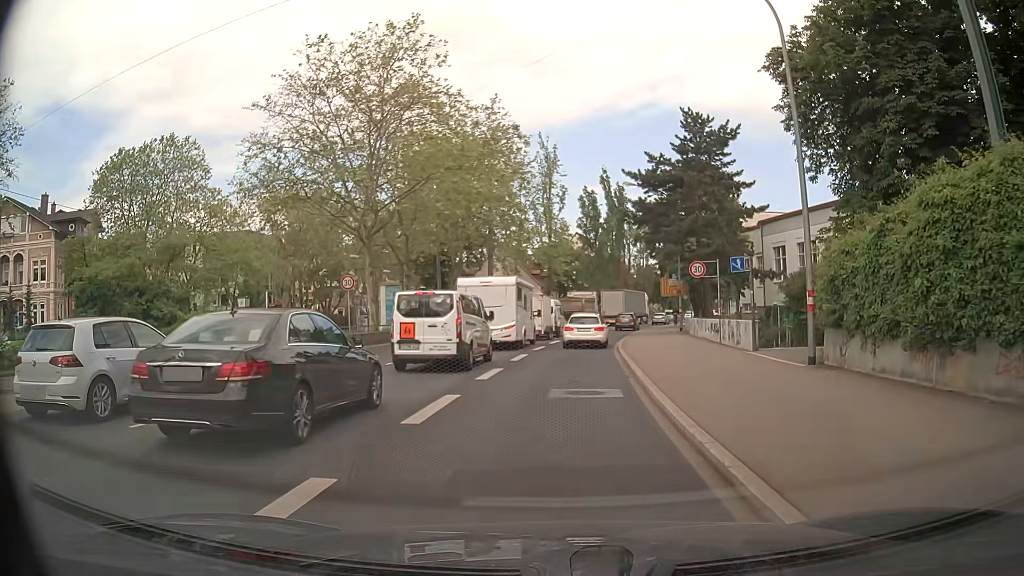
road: primary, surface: asphalt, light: Day
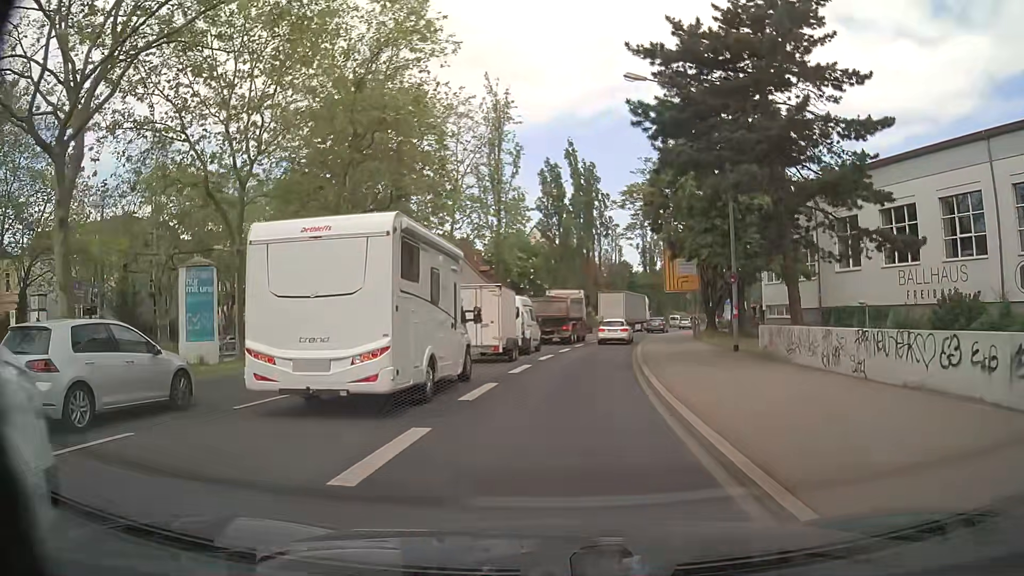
(+0.5, +21.1) m; +3°
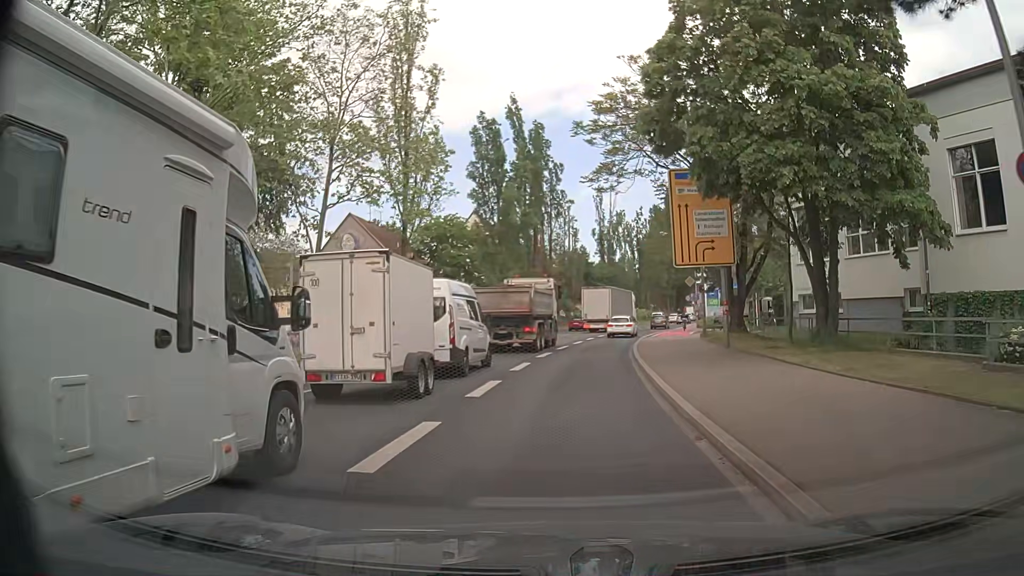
(+0.8, +17.4) m; +5°
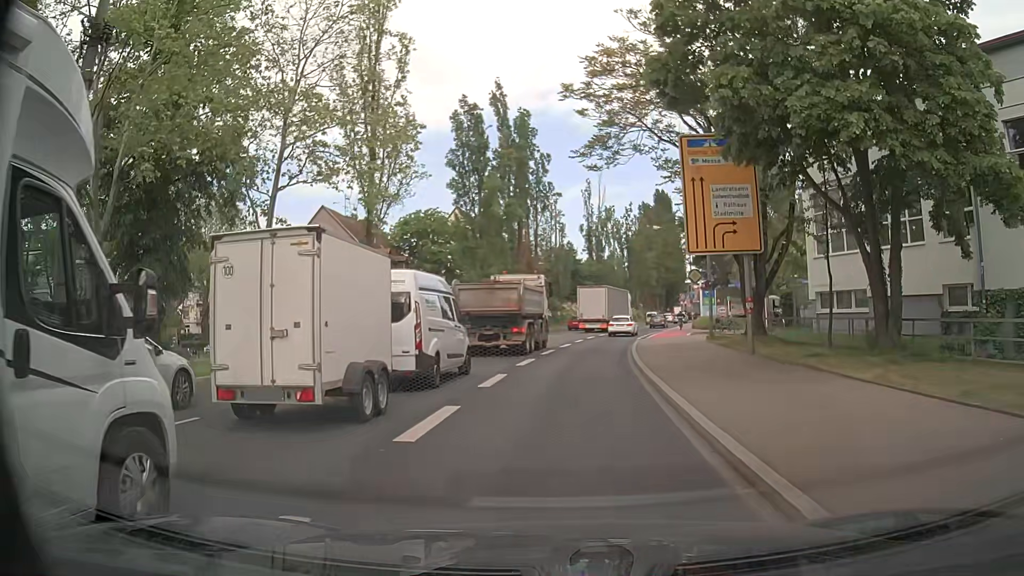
(0.0, +4.4) m; 0°
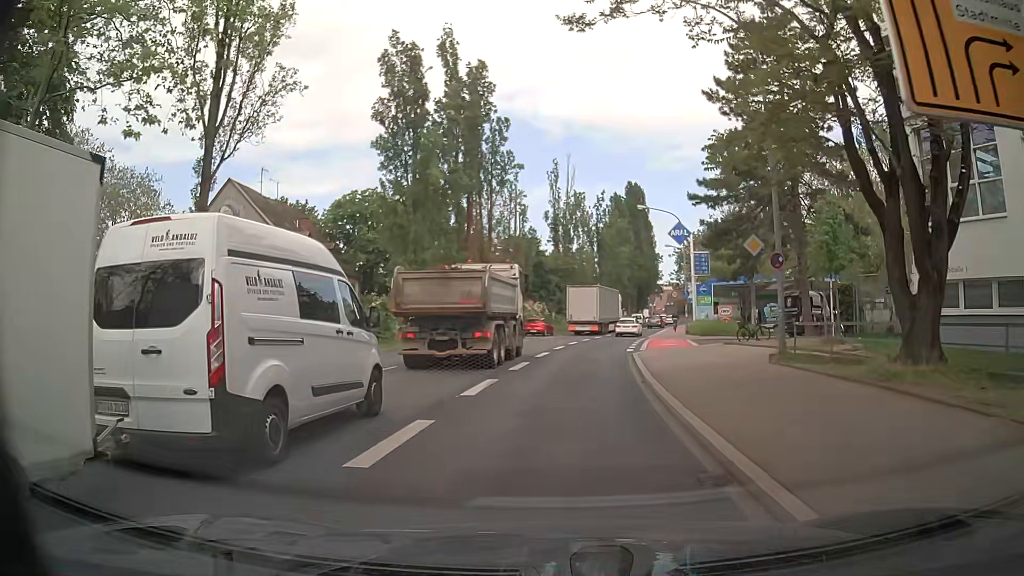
(+0.5, +13.3) m; +4°
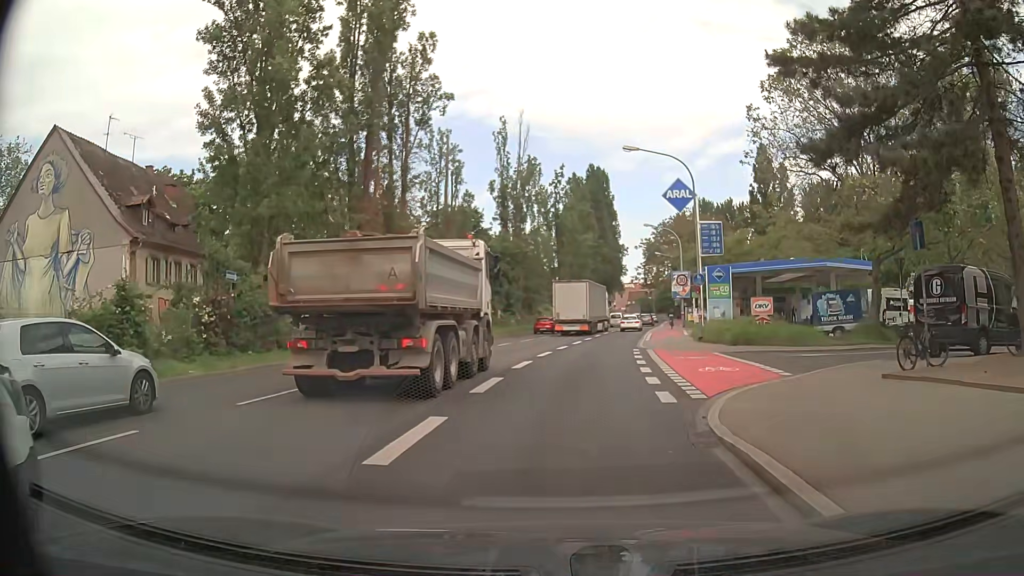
(+0.4, +17.8) m; +5°
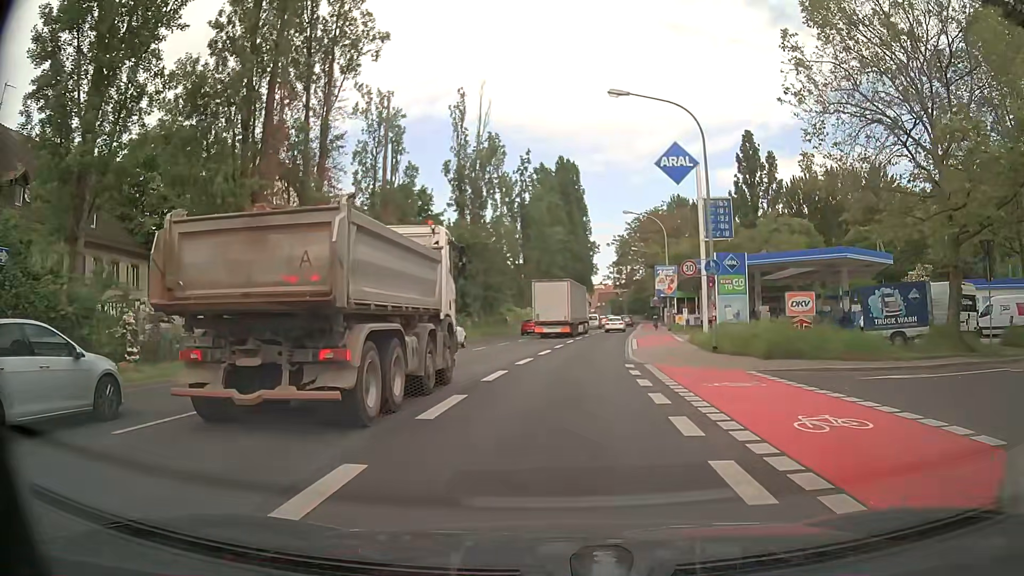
(+0.1, +8.9) m; +3°
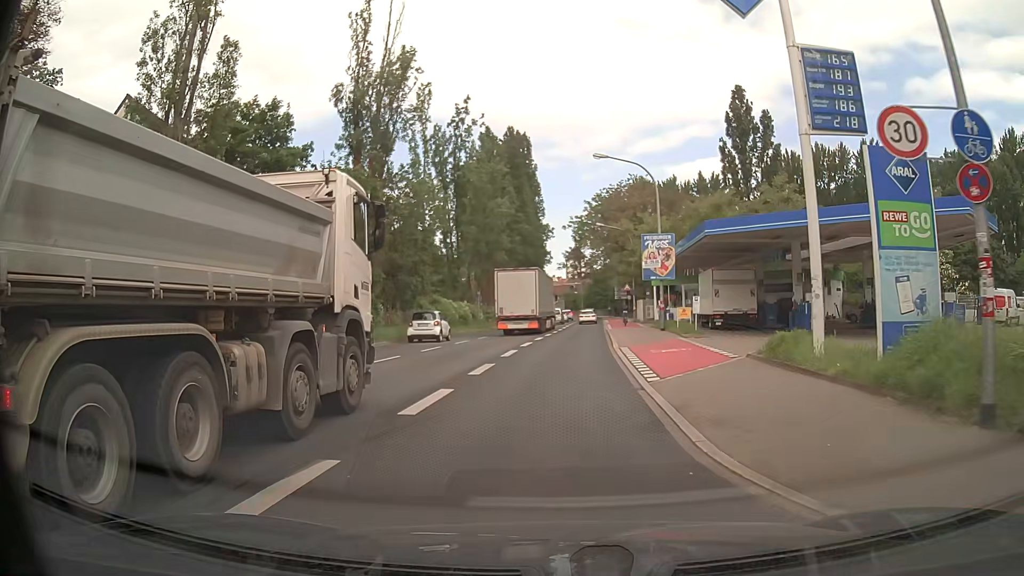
(+0.5, +17.8) m; +4°
(0, +10) (0, +20) (+1, +30) (+1, +40) (+2, +50) (+2, +60) (+3, +70) (+3, +80) (+4, +90) (+4, +100) m
